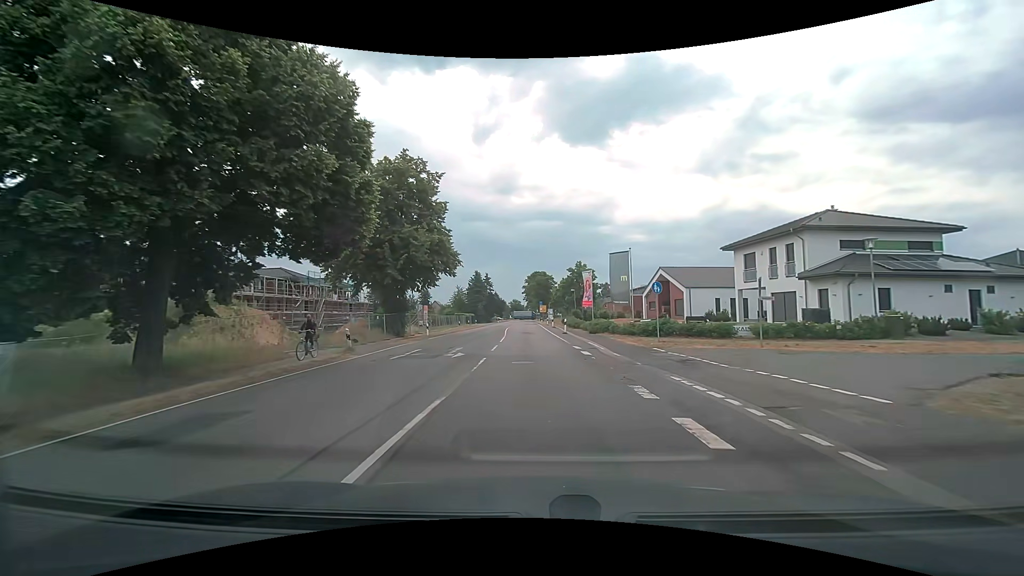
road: secondary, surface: asphalt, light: Day
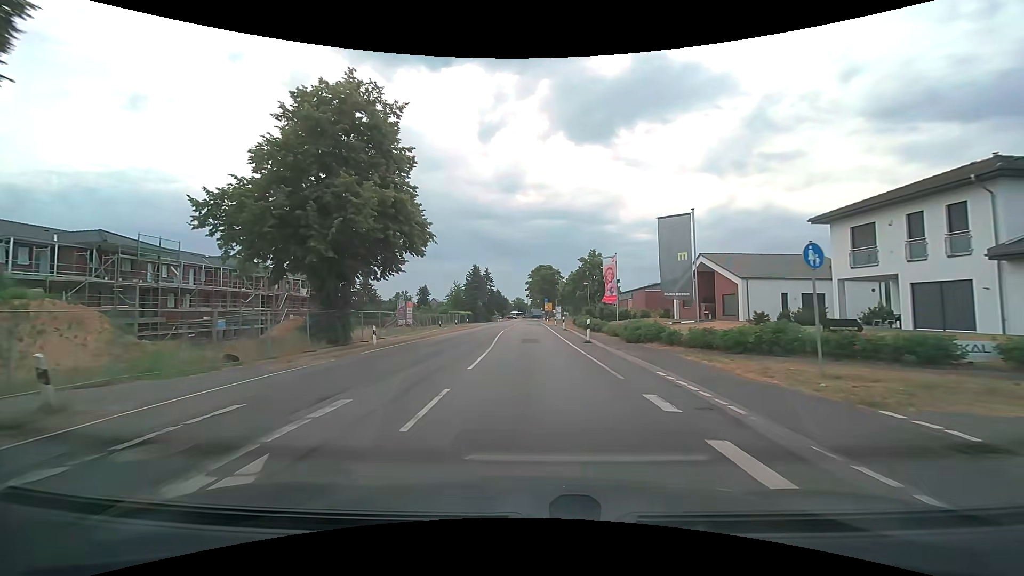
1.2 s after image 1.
(0.0, +13.2) m; 0°
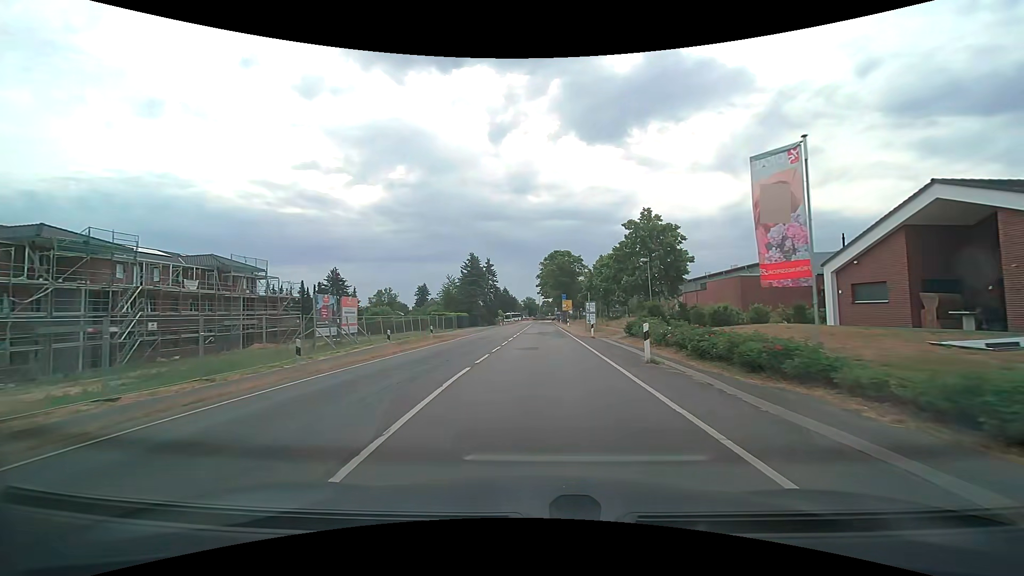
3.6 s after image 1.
(-0.4, +26.4) m; -1°
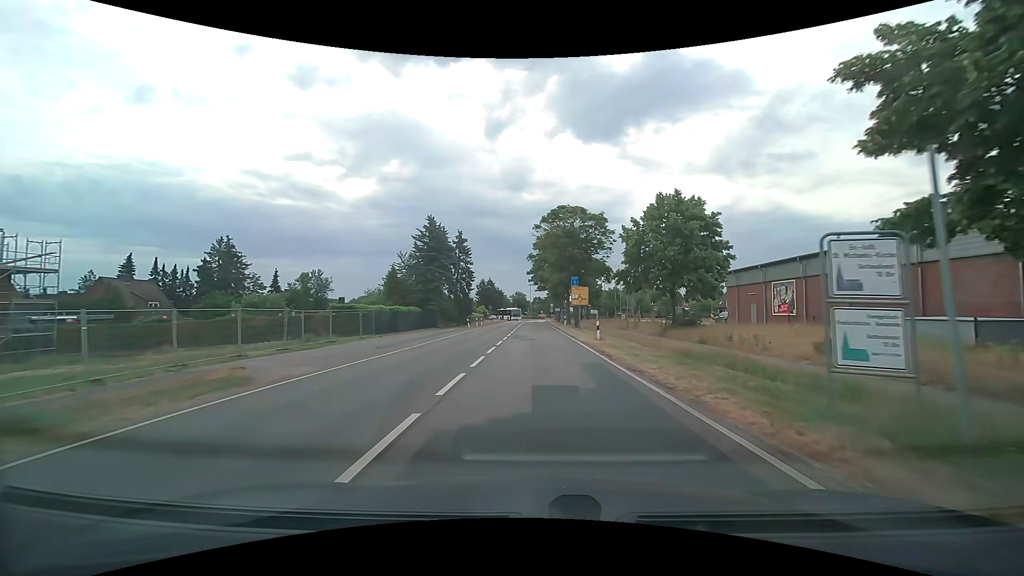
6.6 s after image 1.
(+0.1, +33.5) m; +1°
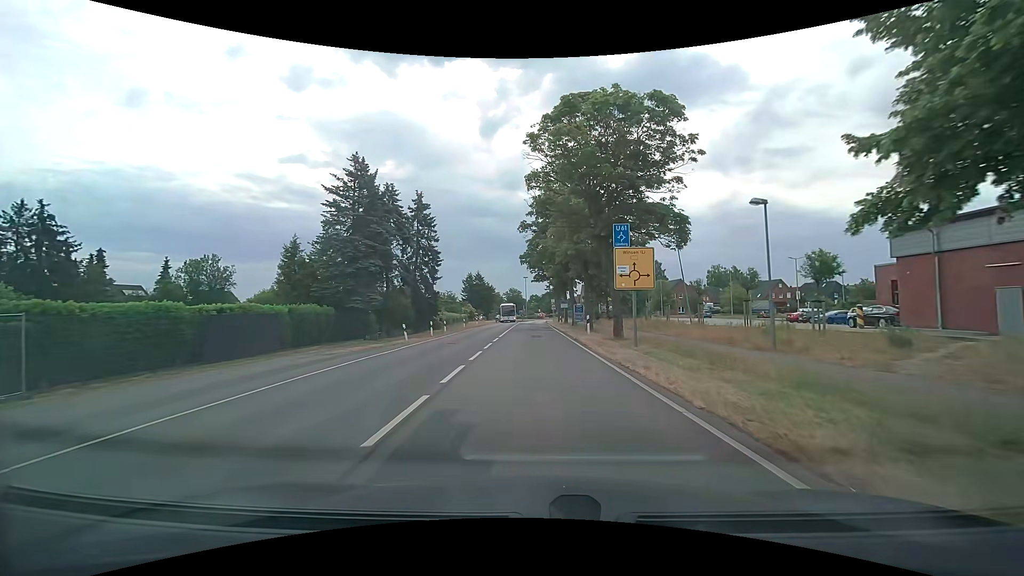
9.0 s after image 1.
(+0.1, +25.5) m; 0°
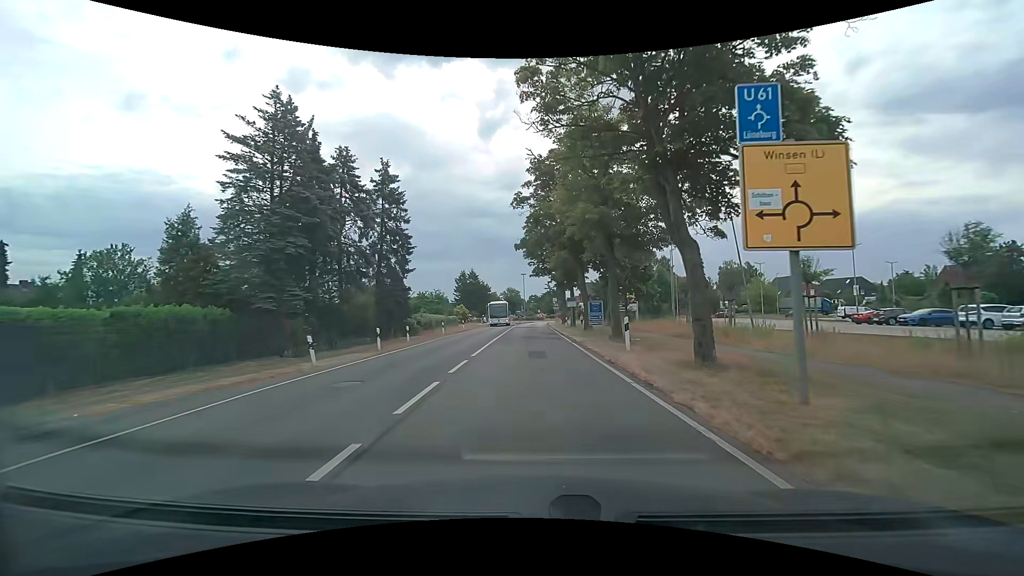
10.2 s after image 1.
(0.0, +12.0) m; 0°
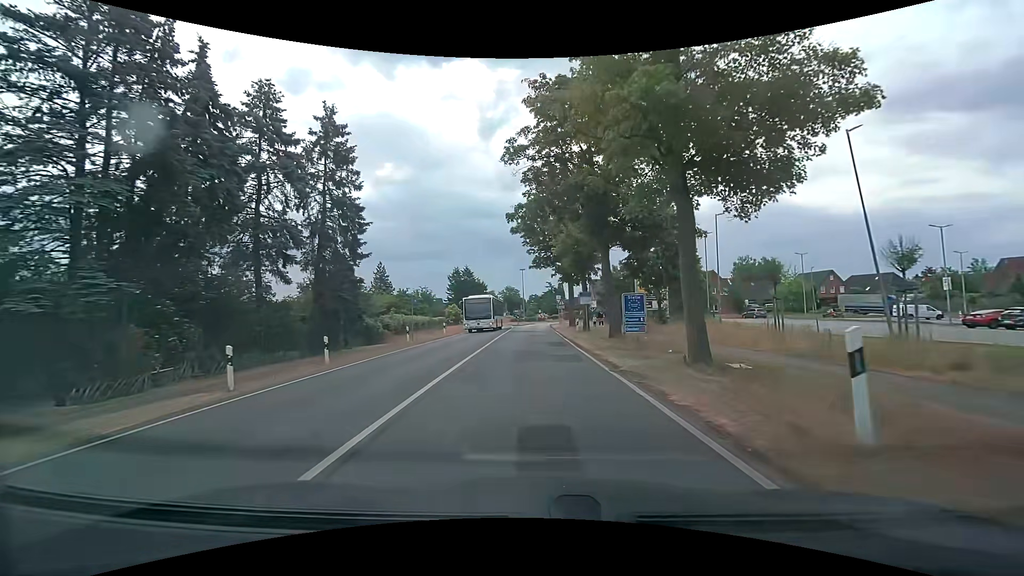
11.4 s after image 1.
(-0.1, +11.6) m; 0°
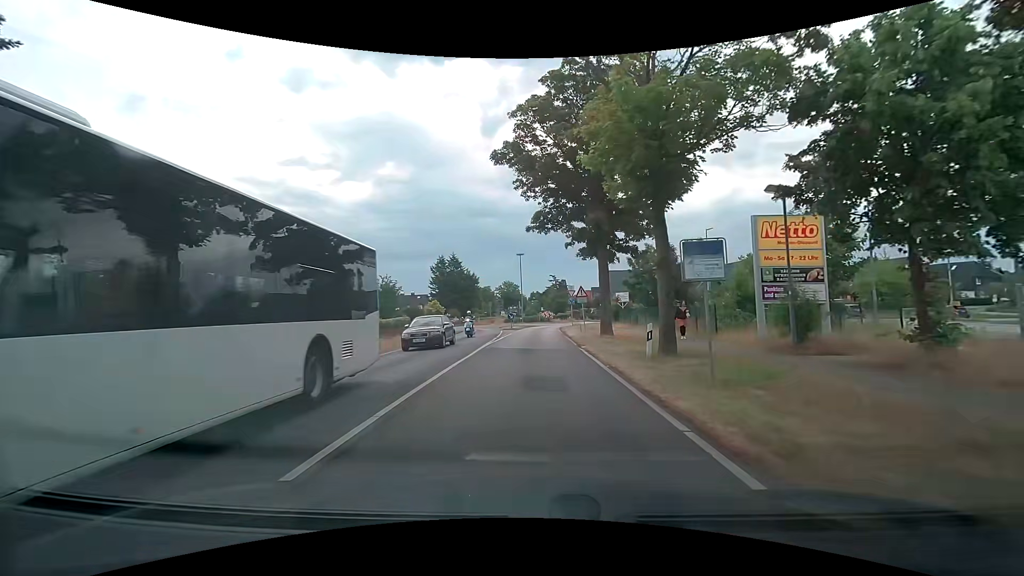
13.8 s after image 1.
(0.0, +21.7) m; 0°
(0, +10) (0, +20) (0, +30) (0, +40) (+1, +50) (+4, +60) (+7, +69) (+7, +79) (+2, +87) (-1, +97) m
